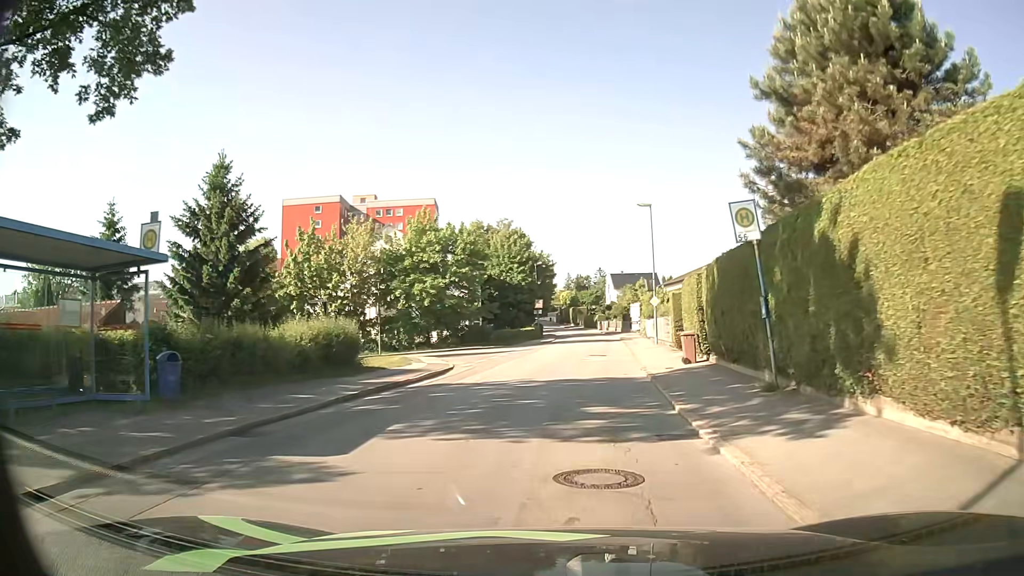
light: Day
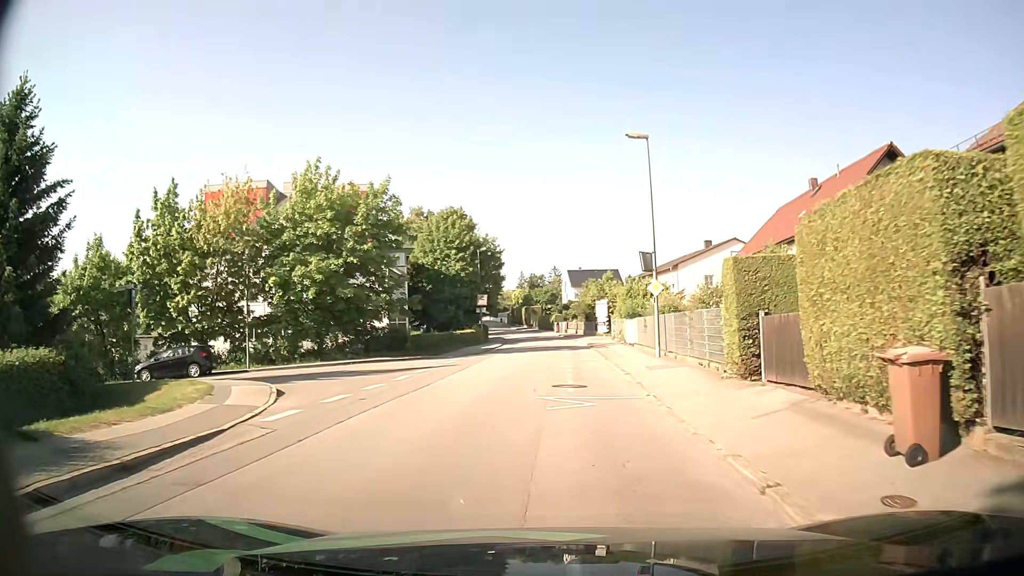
(+0.4, +14.8) m; +3°
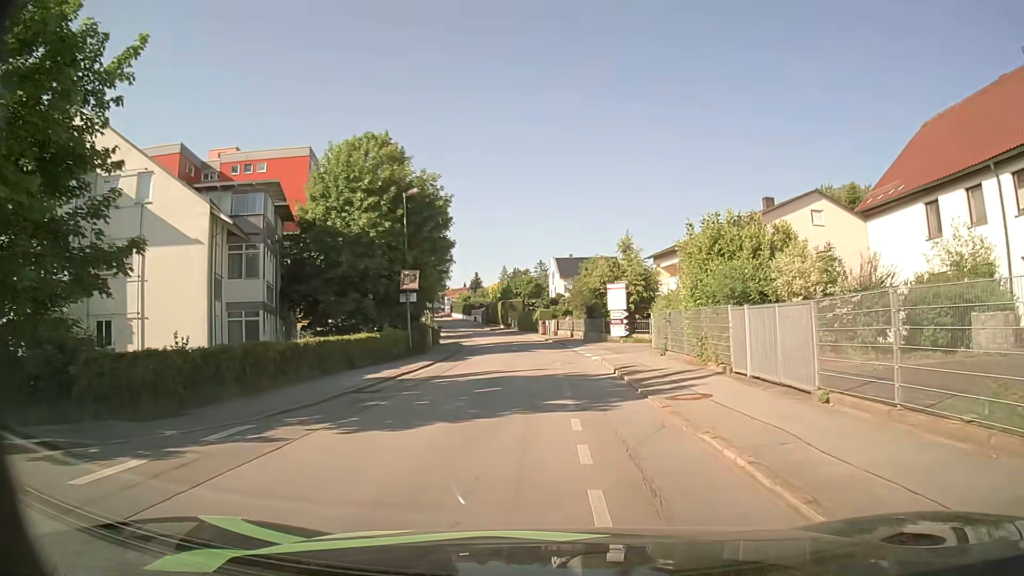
(+0.4, +25.6) m; +1°
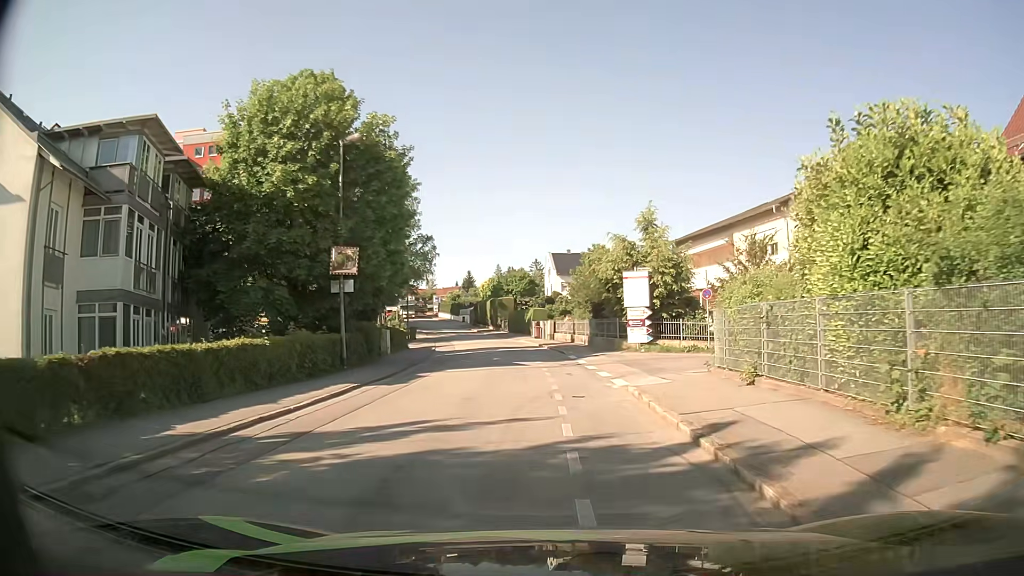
(+0.2, +10.2) m; +1°
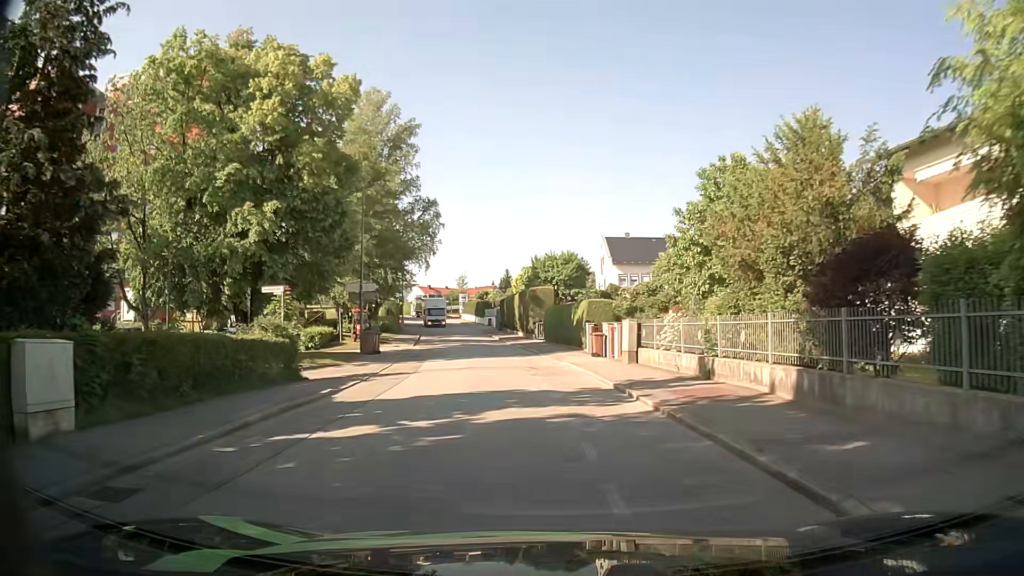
(-0.9, +25.5) m; -4°
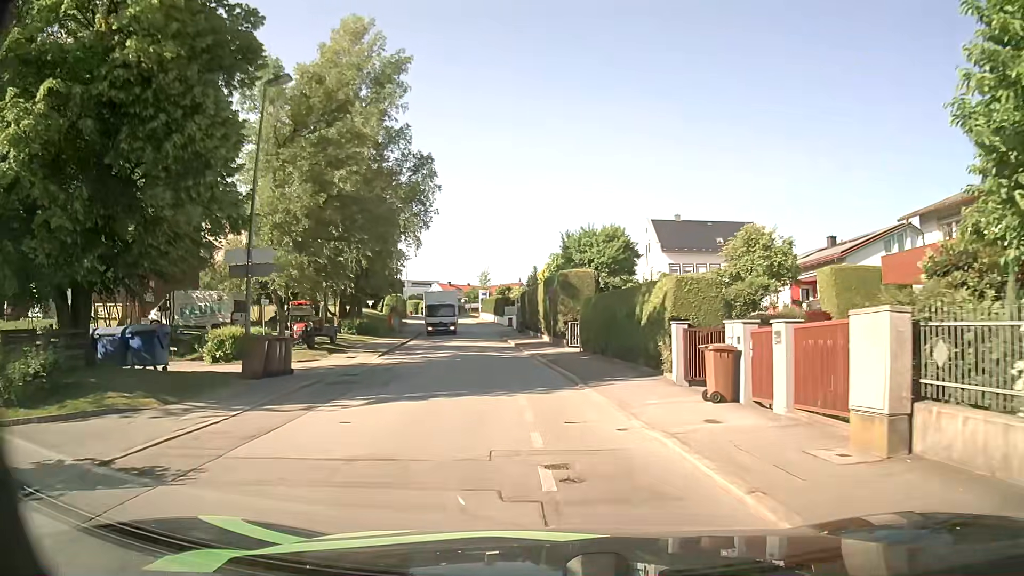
(-0.2, +15.1) m; -2°
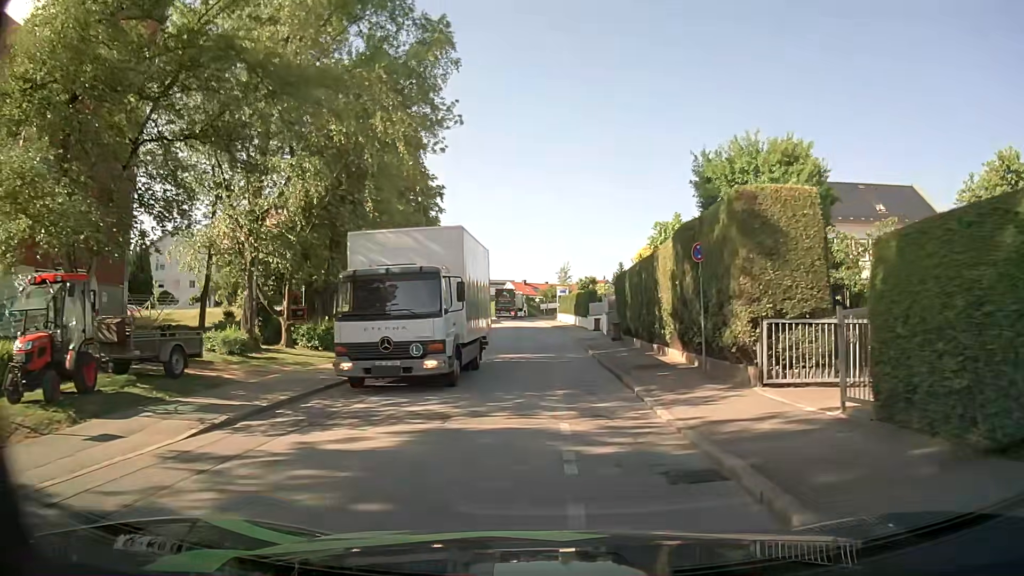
(-1.1, +19.5) m; -7°
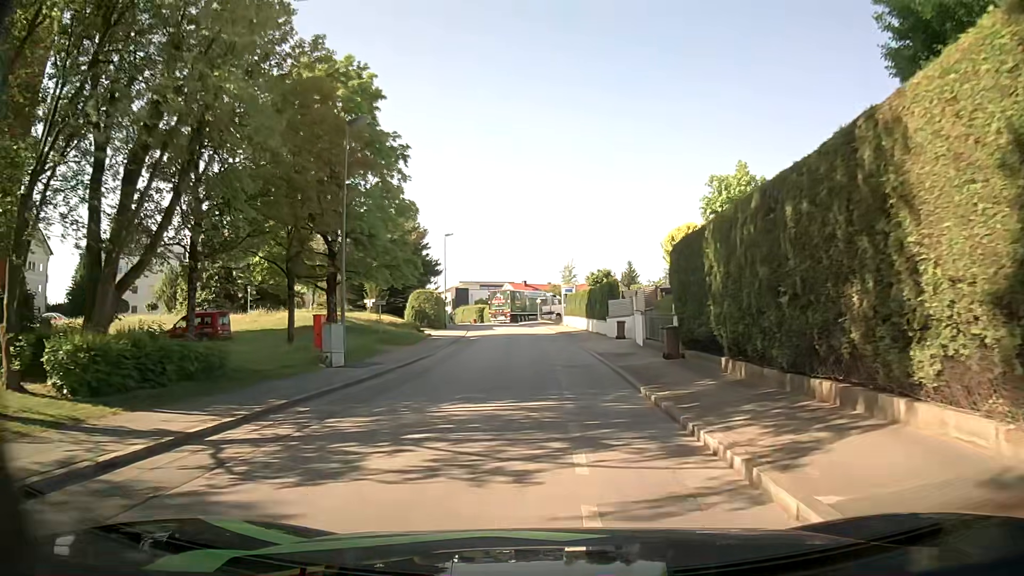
(-0.1, +13.9) m; 0°
(0, +10) (0, +20) (0, +30) (-1, +40) (-2, +50) (-3, +60) (-4, +70) (-6, +80) (-7, +90) (-10, +99) m
